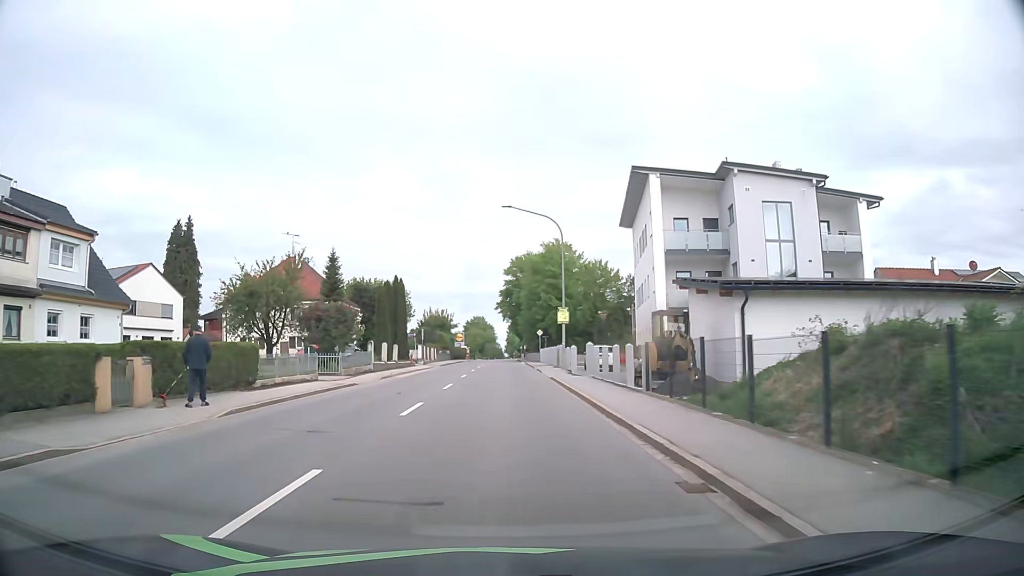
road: primary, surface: asphalt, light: Day
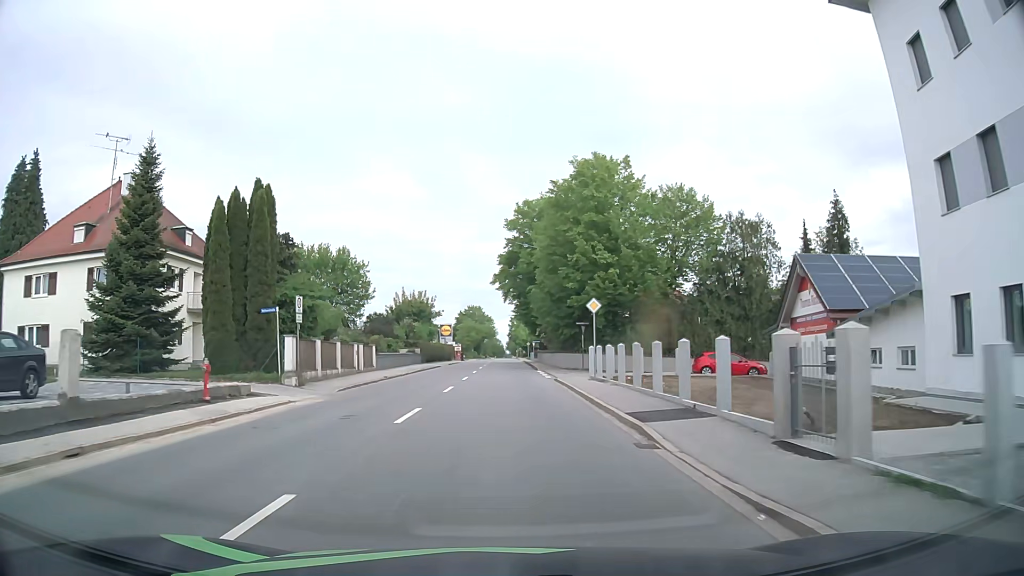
(-0.2, +37.4) m; 0°
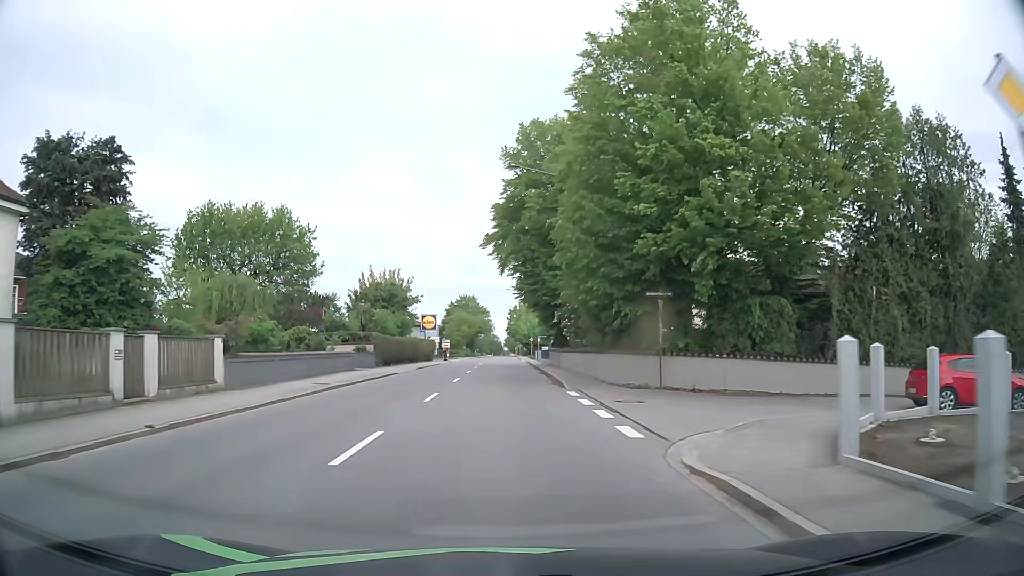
(0.0, +22.4) m; 0°
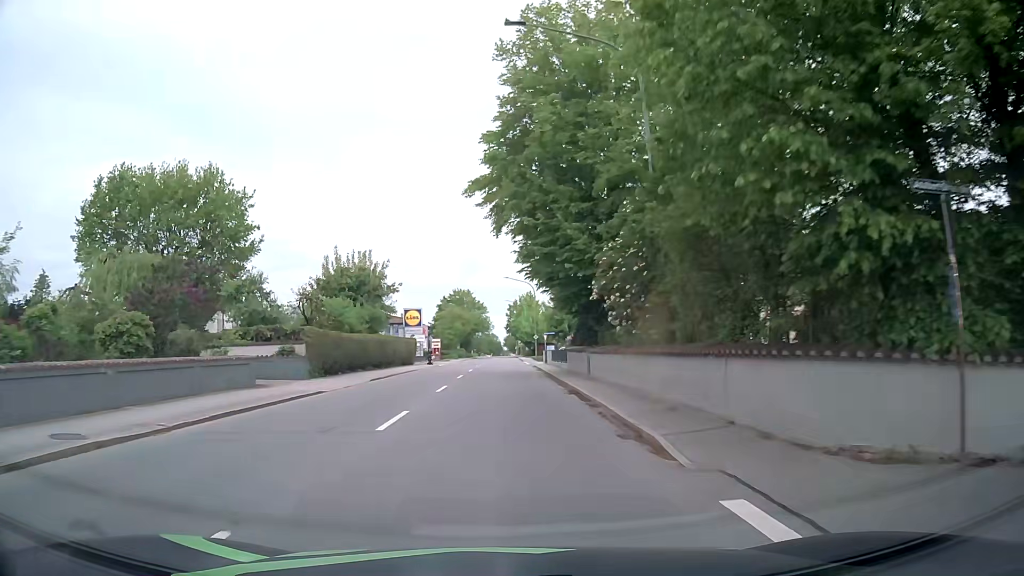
(0.0, +15.0) m; 0°
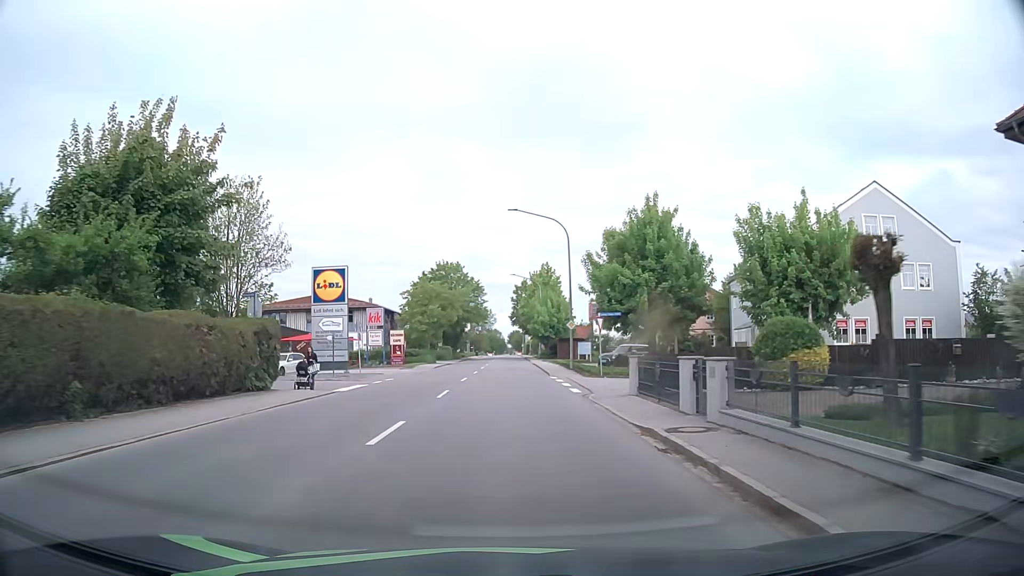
(-0.4, +37.7) m; 0°
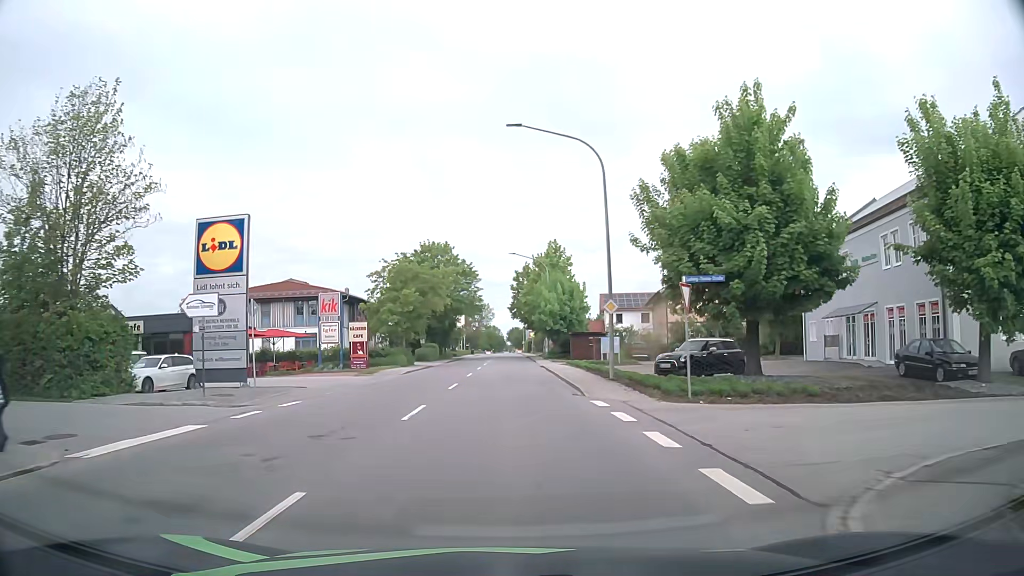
(0.0, +15.3) m; 0°
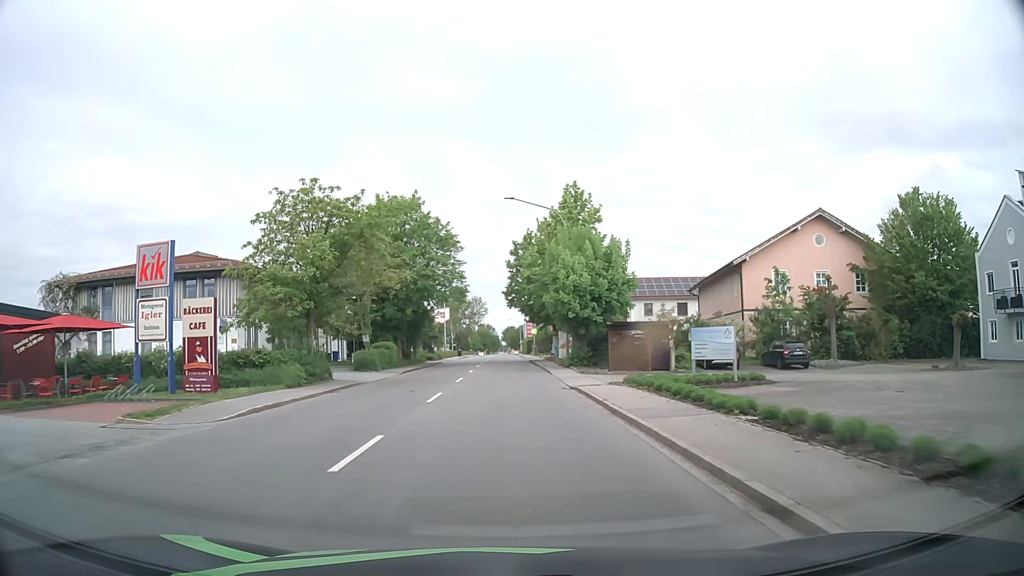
(+0.1, +23.1) m; +1°
